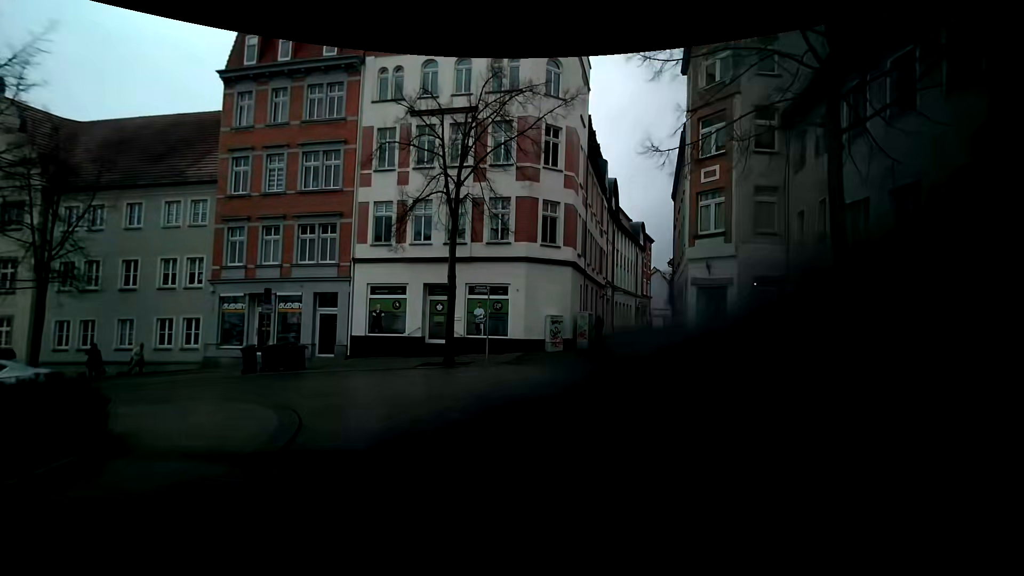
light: Day
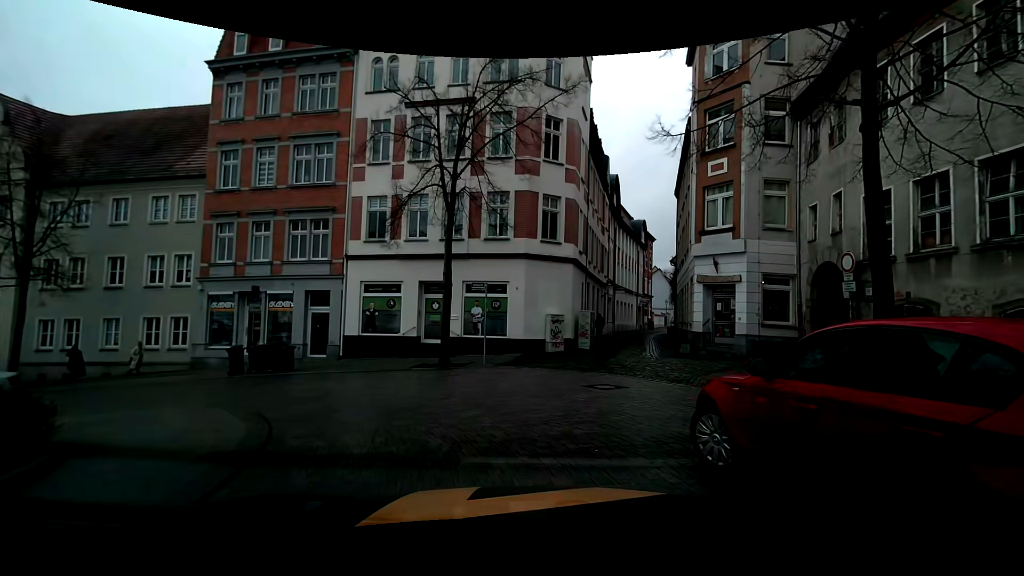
(0.0, +0.9) m; -1°
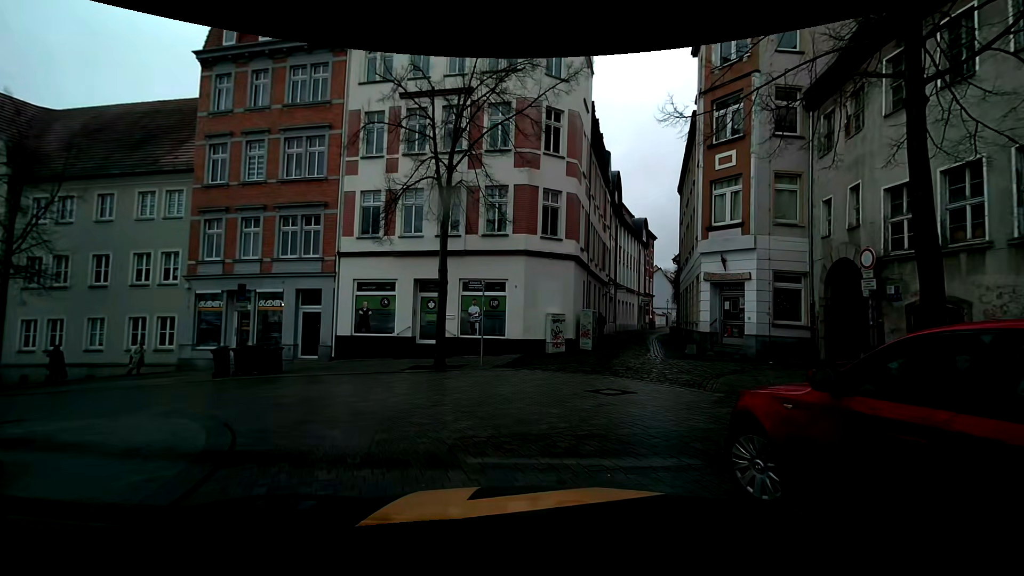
(0.0, +0.9) m; +2°
